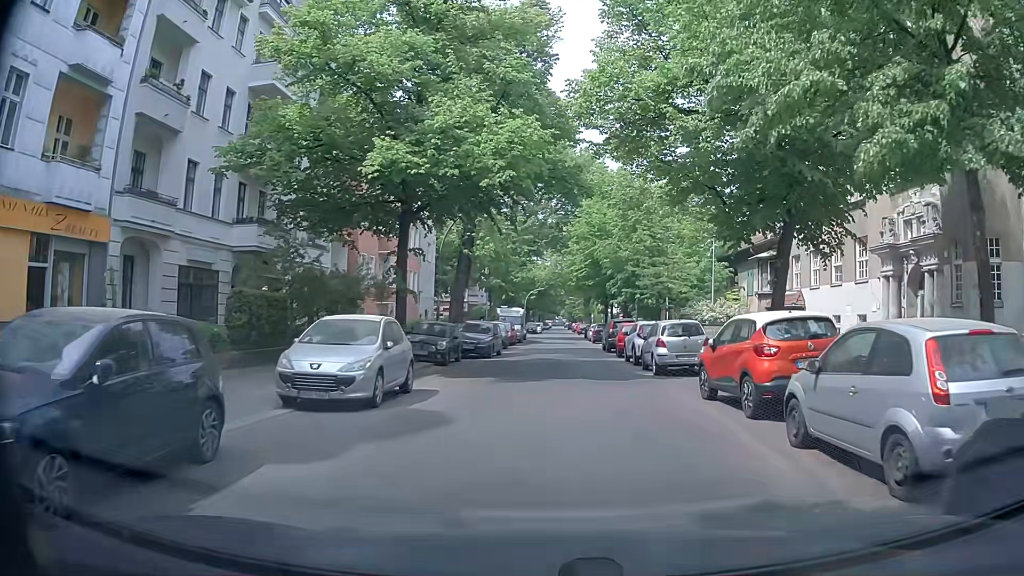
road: residential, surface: asphalt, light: Day
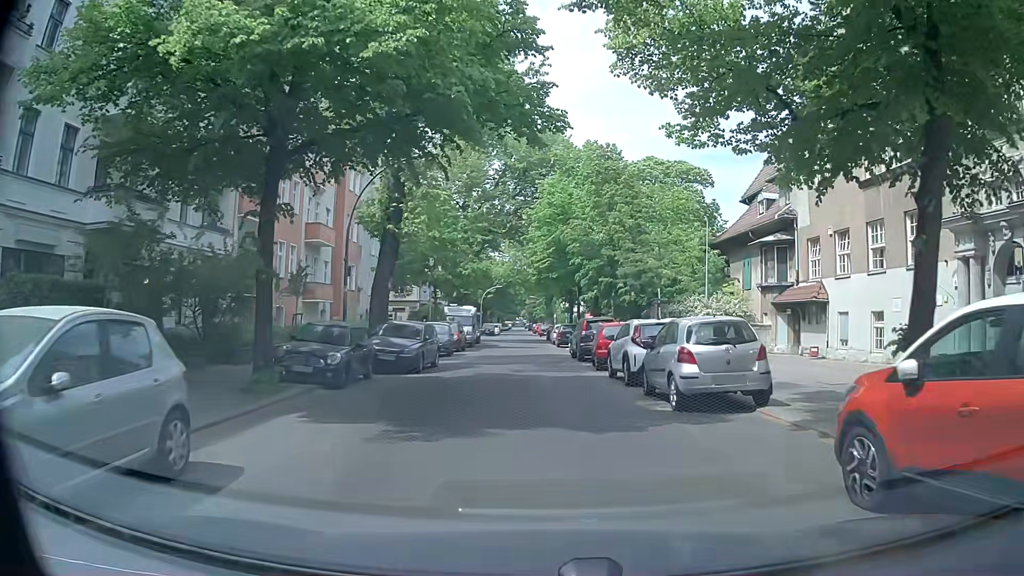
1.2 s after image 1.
(+0.2, +8.0) m; +3°
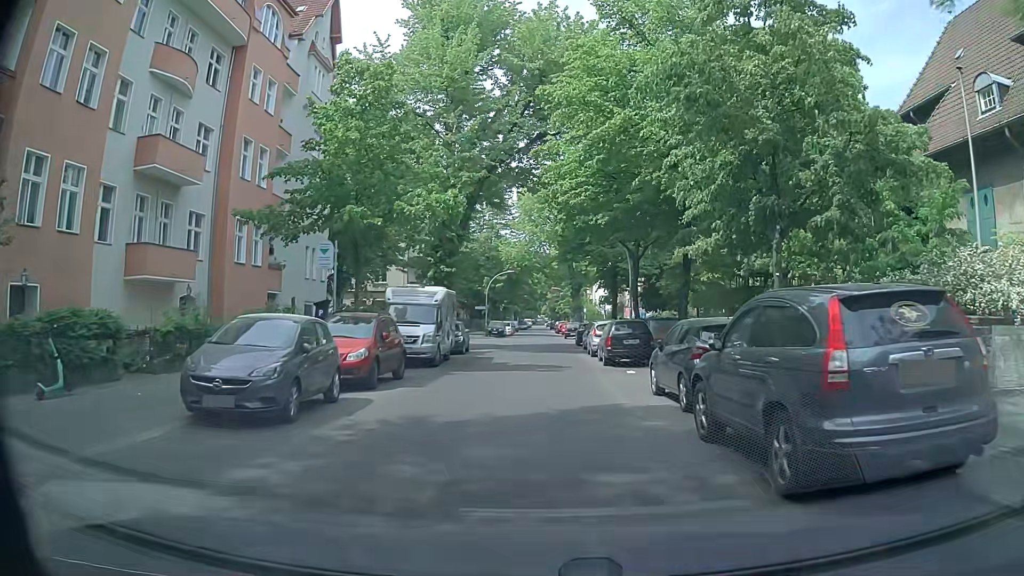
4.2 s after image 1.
(-0.3, +21.3) m; -2°
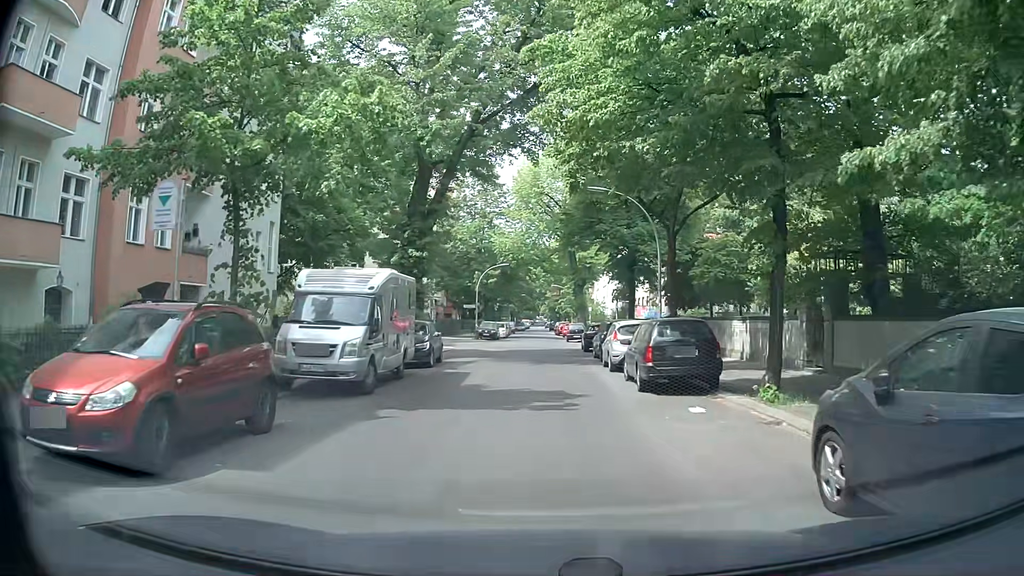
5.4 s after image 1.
(+0.1, +8.4) m; 0°
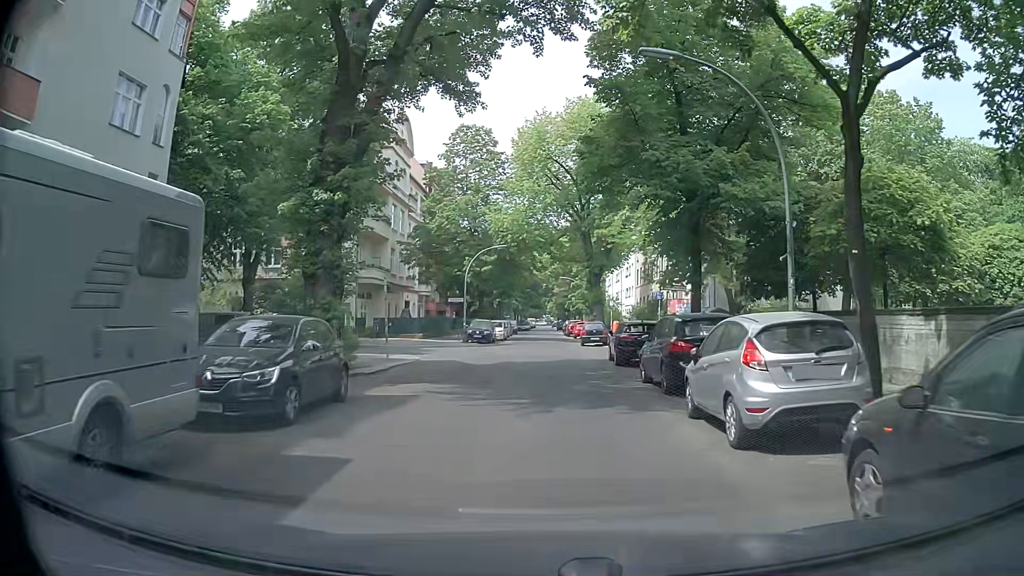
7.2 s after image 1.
(0.0, +12.5) m; 0°
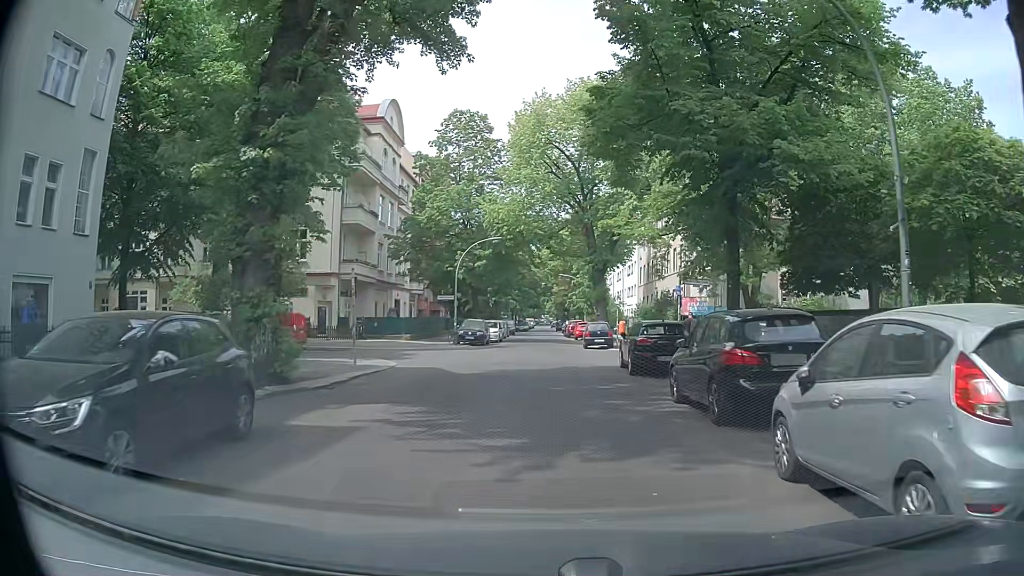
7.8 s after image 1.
(0.0, +4.0) m; 0°
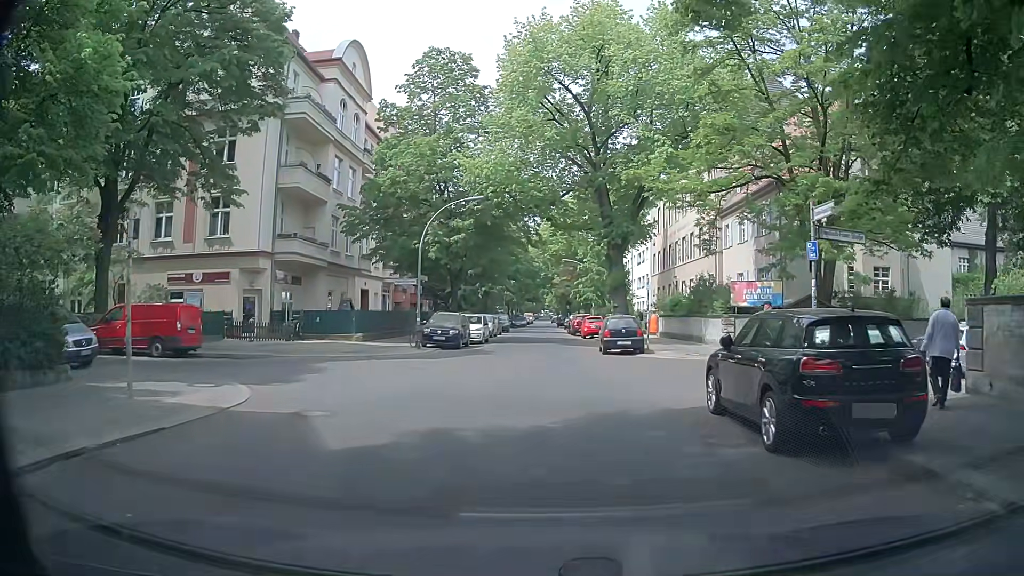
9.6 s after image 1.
(0.0, +11.4) m; -1°
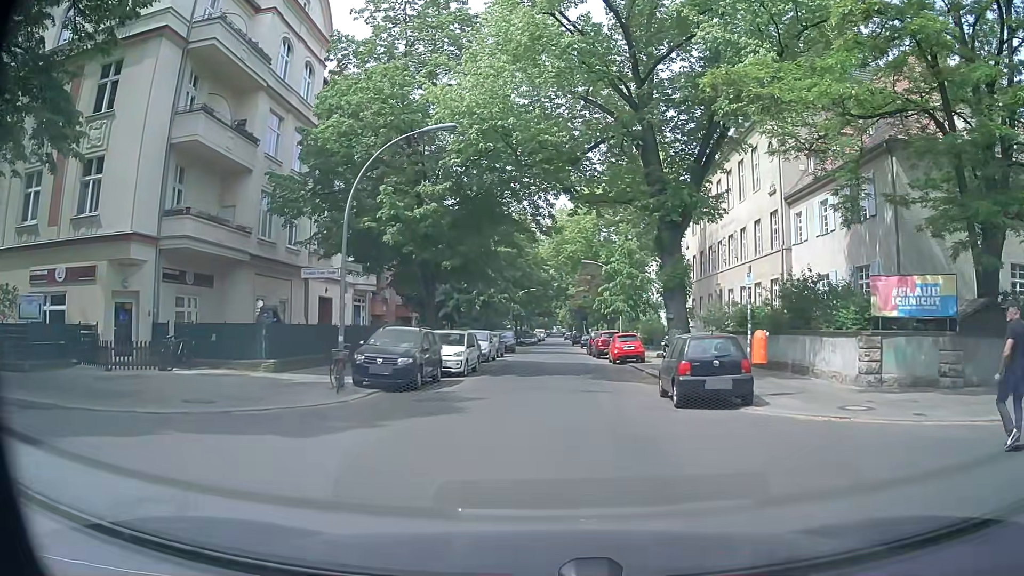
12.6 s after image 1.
(+0.1, +12.1) m; 0°
(0, +10) (+1, +20) (+1, +30) (+1, +40) (+1, +50) (+2, +60) (+2, +70) (+2, +80) (+2, +90) (+3, +100) m
